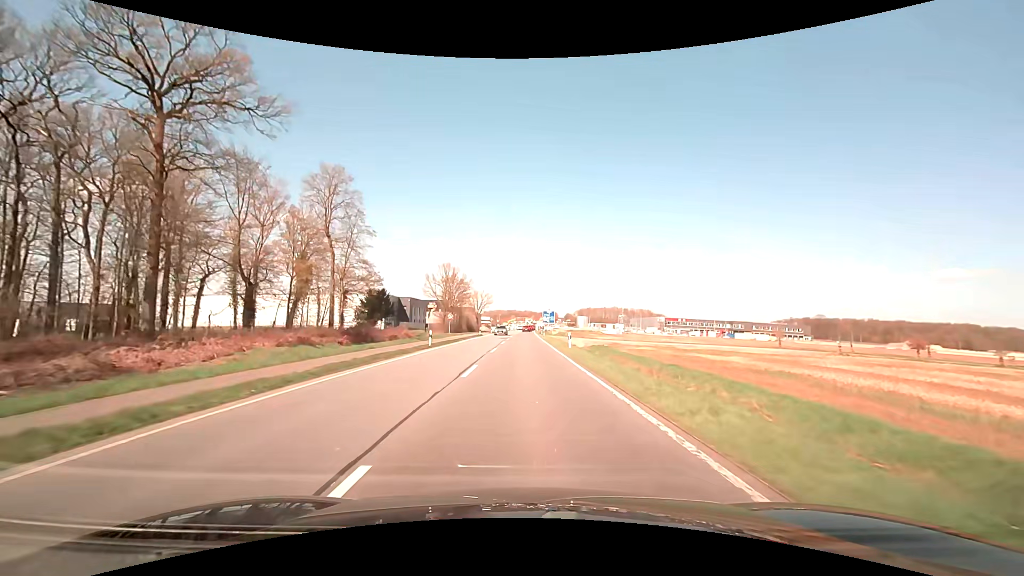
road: primary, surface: asphalt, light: Day
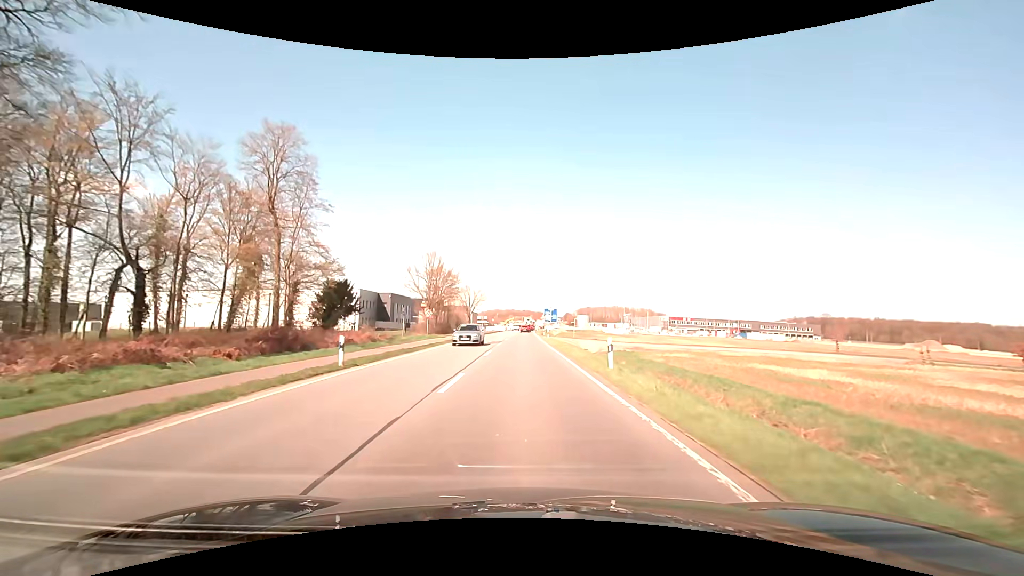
(0.0, +15.0) m; 0°
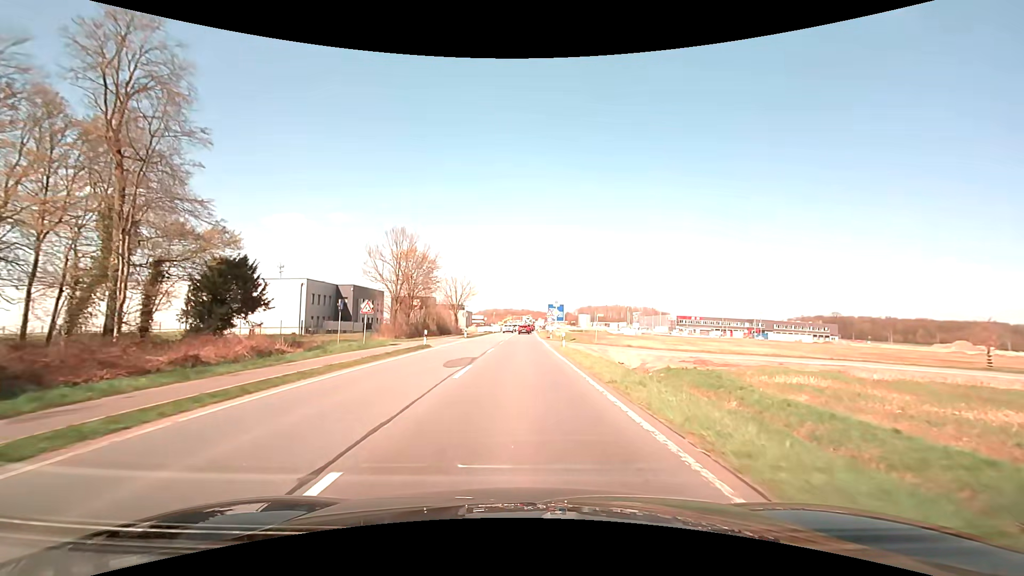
(0.0, +21.1) m; 0°
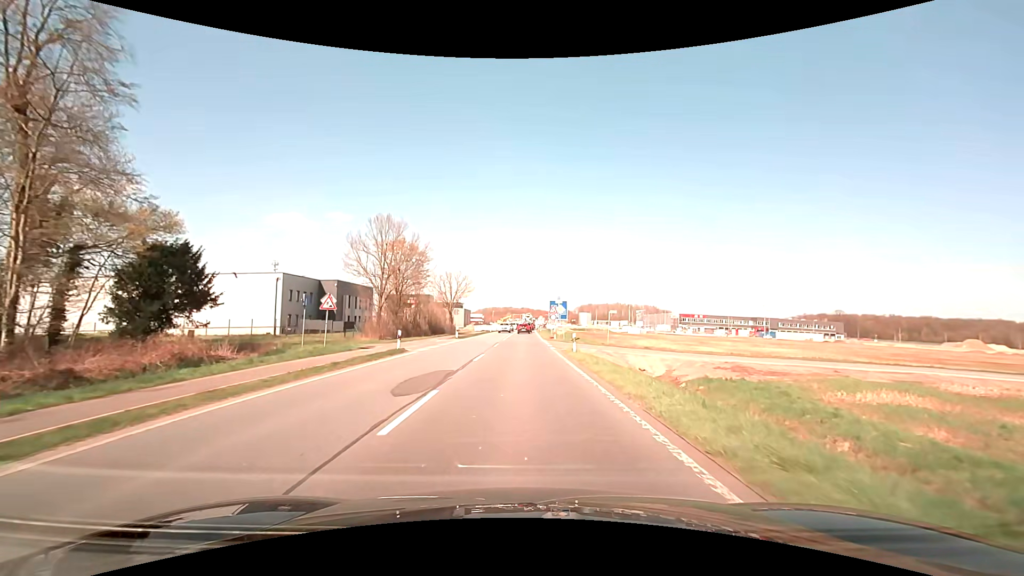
(0.0, +6.5) m; 0°
(0, +10) (0, +20) (0, +30) (0, +40) (0, +50) (0, +60) (0, +70) (0, +80) (0, +90) (0, +100) m
